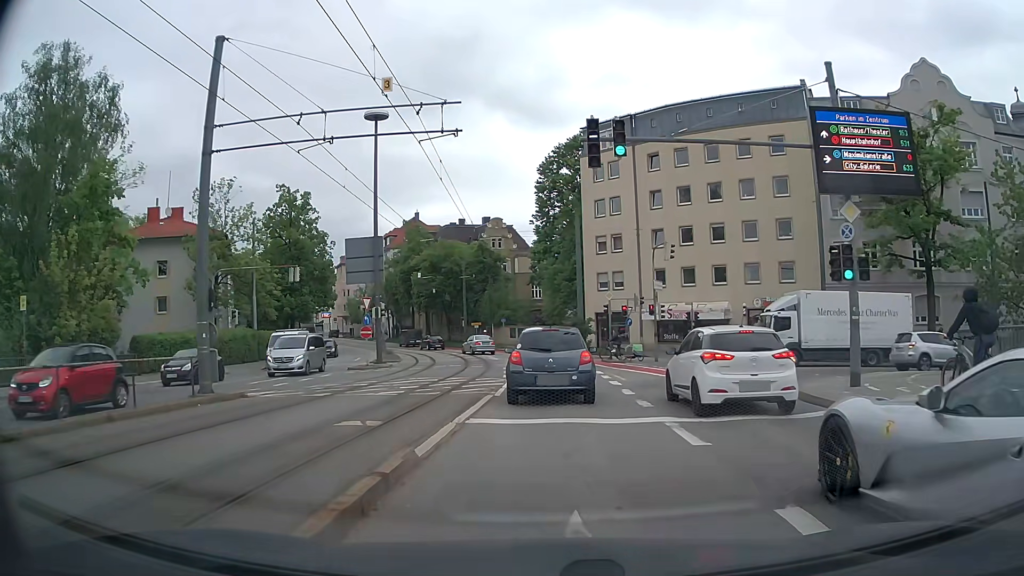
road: tertiary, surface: asphalt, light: Day
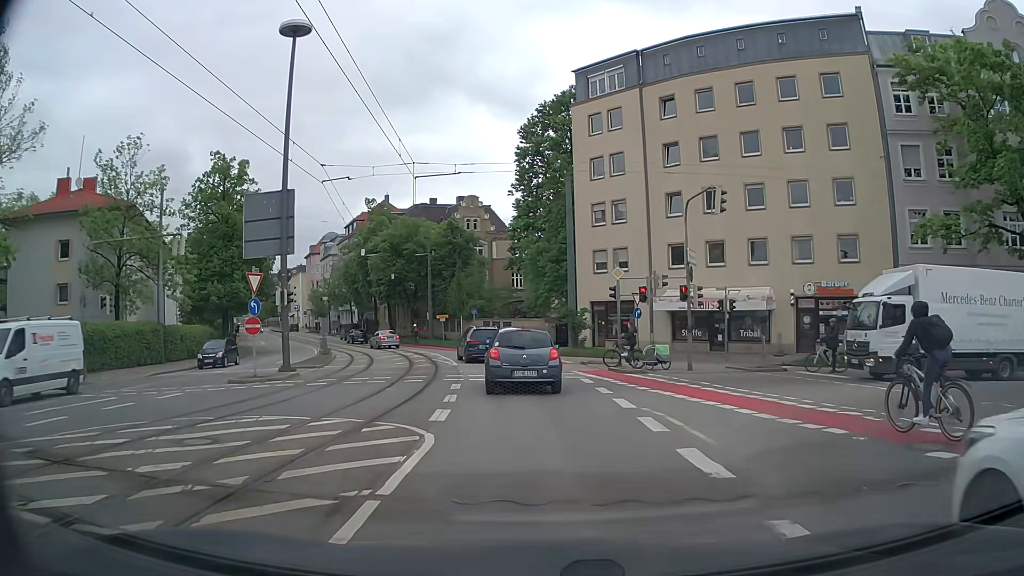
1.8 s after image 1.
(0.0, +12.0) m; +1°
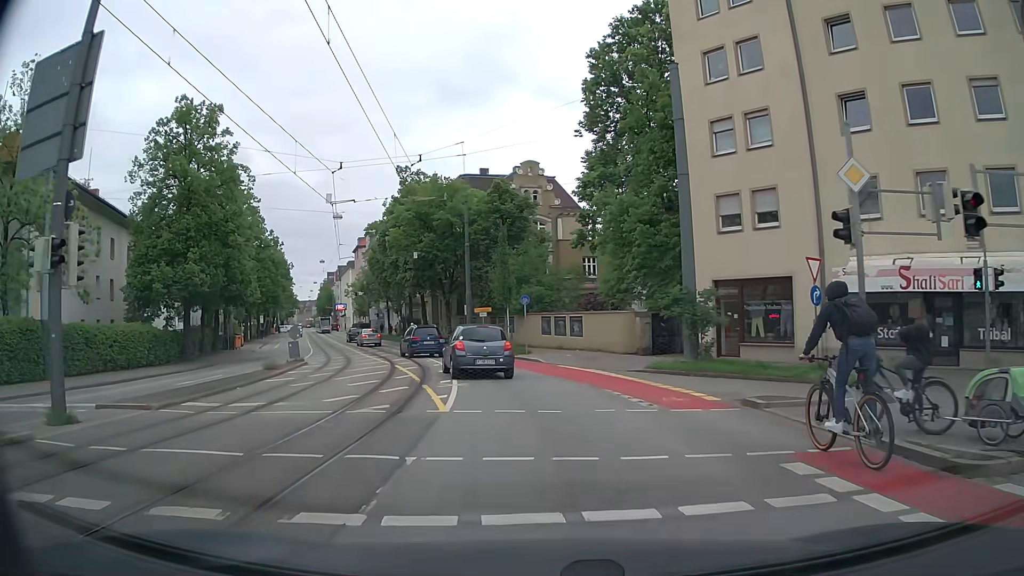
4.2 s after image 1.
(-0.7, +16.6) m; -5°
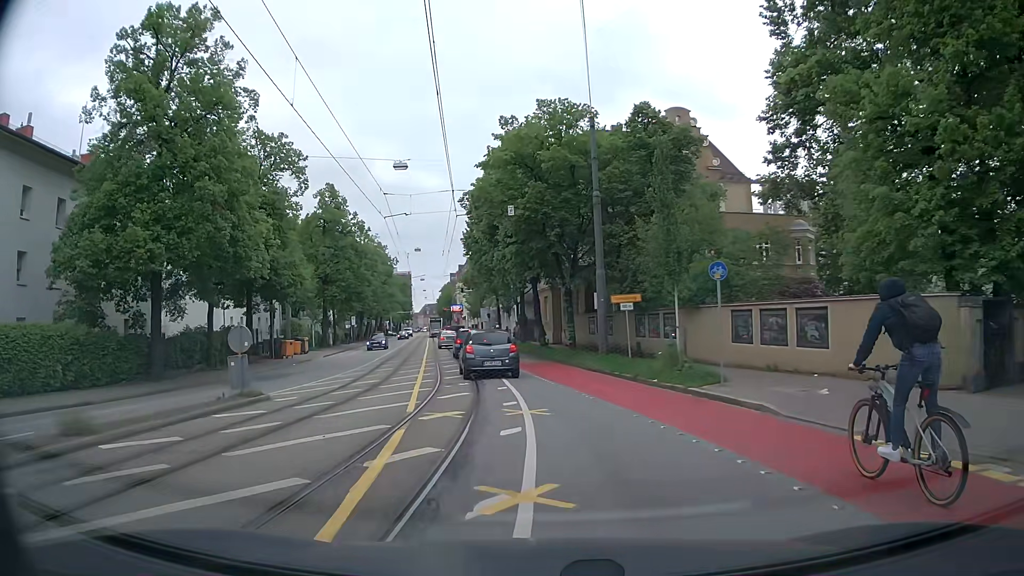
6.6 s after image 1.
(-1.7, +16.7) m; -12°
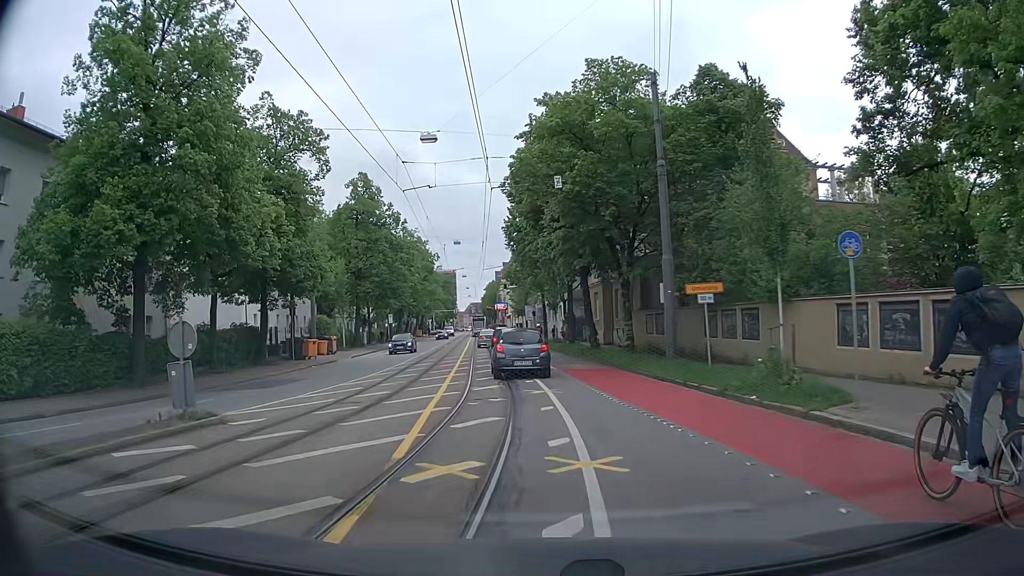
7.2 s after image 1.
(-0.1, +4.6) m; -4°
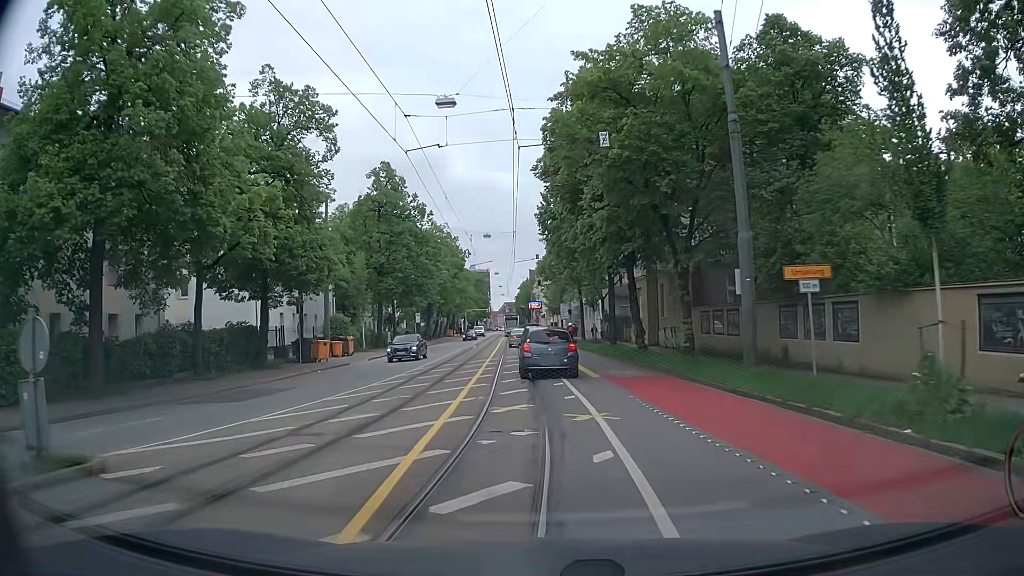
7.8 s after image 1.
(-0.1, +4.7) m; -3°
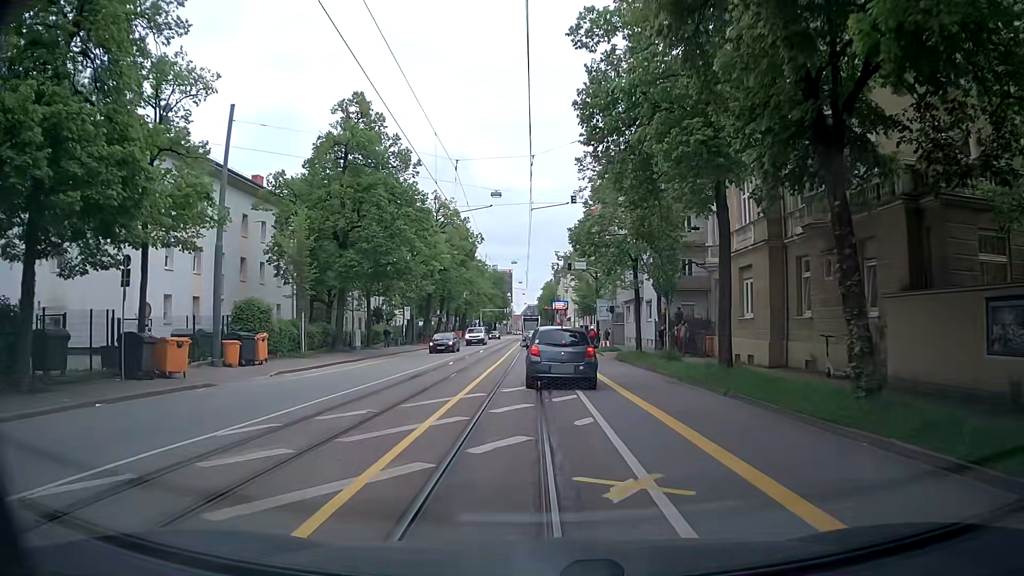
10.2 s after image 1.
(-0.5, +19.2) m; -3°
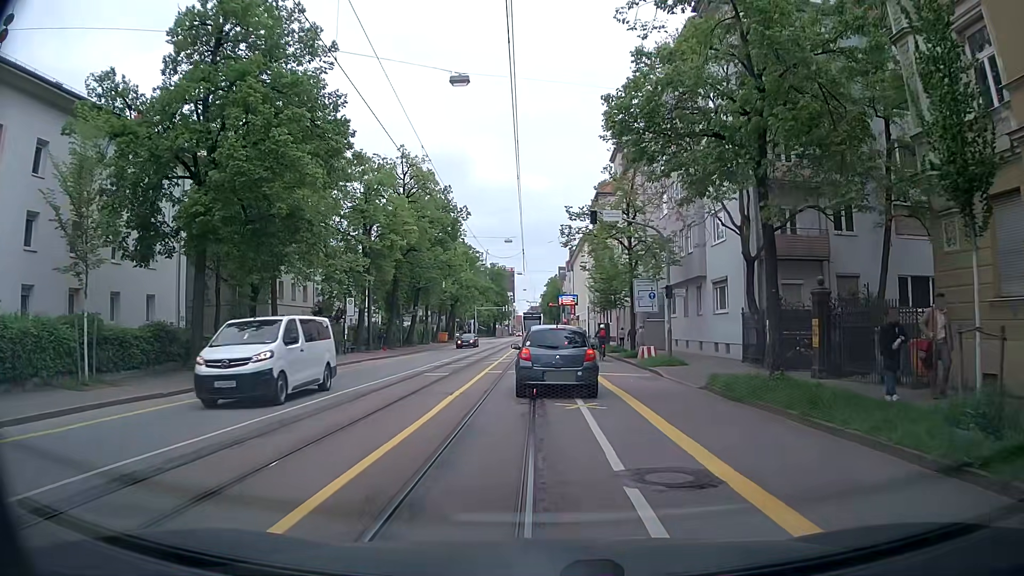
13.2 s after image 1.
(+0.2, +19.4) m; +2°
